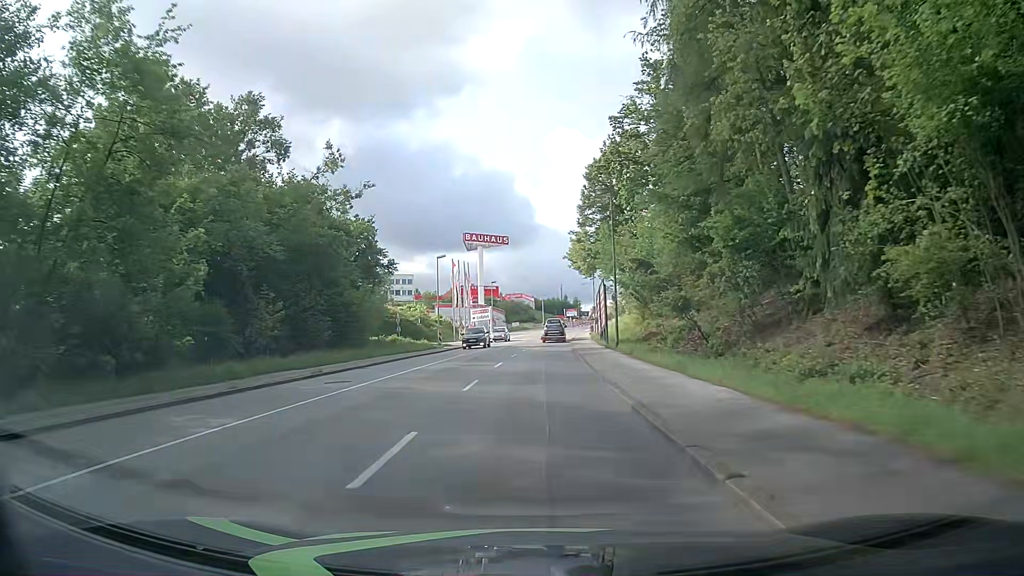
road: tertiary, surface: asphalt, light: Day
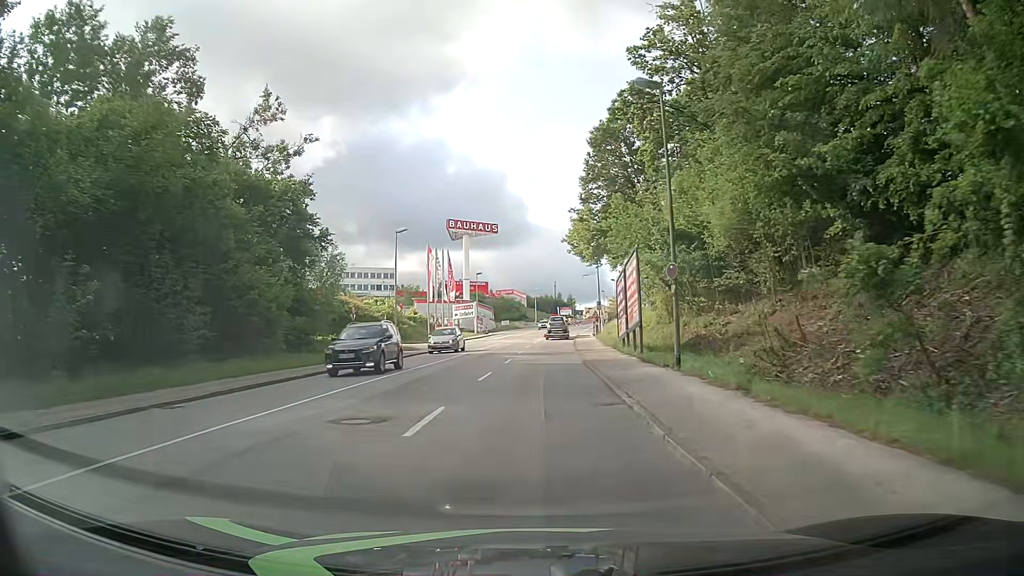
(+0.1, +15.2) m; 0°
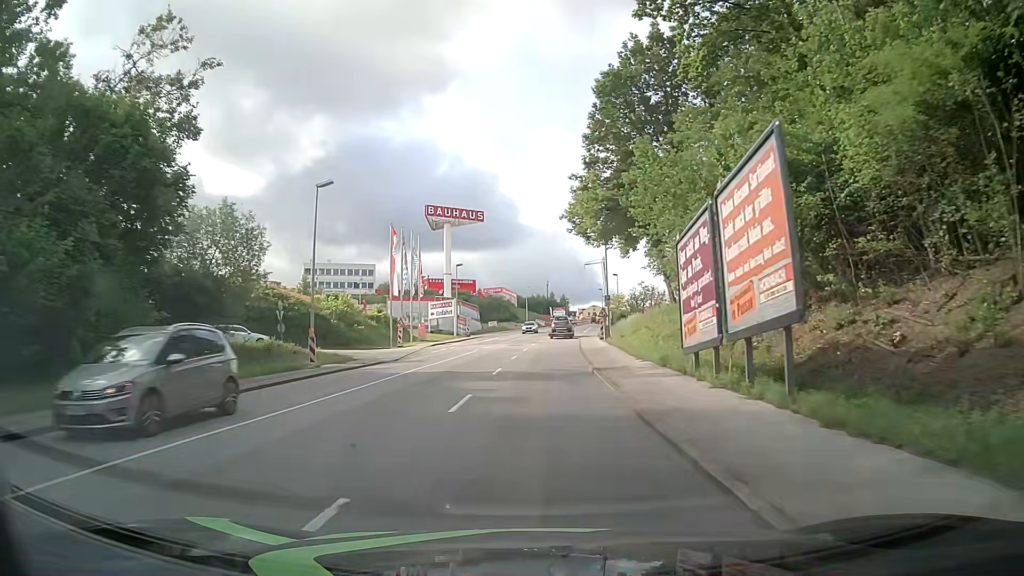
(+0.2, +15.2) m; +1°
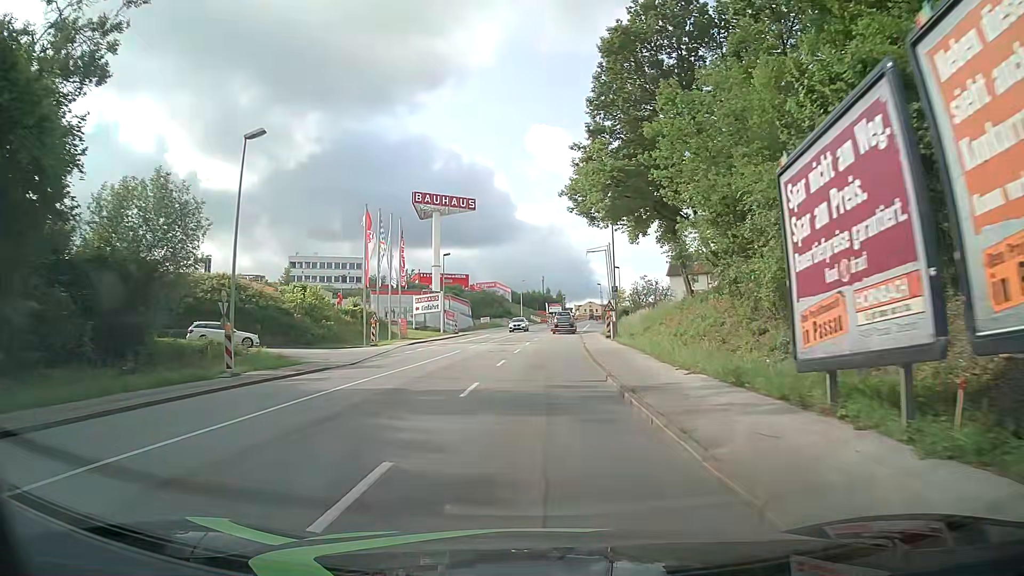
(0.0, +7.6) m; 0°
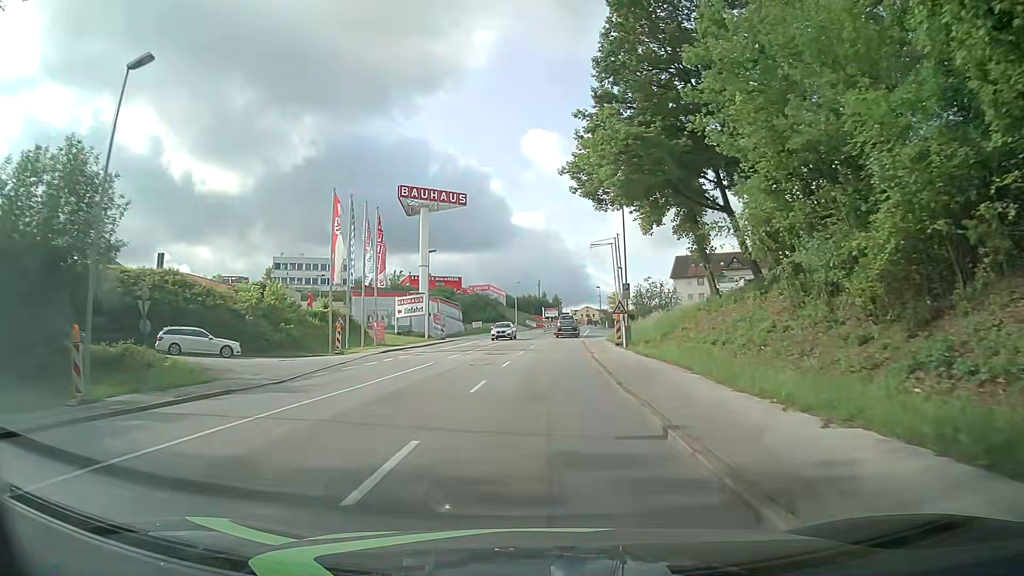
(0.0, +7.6) m; 0°
